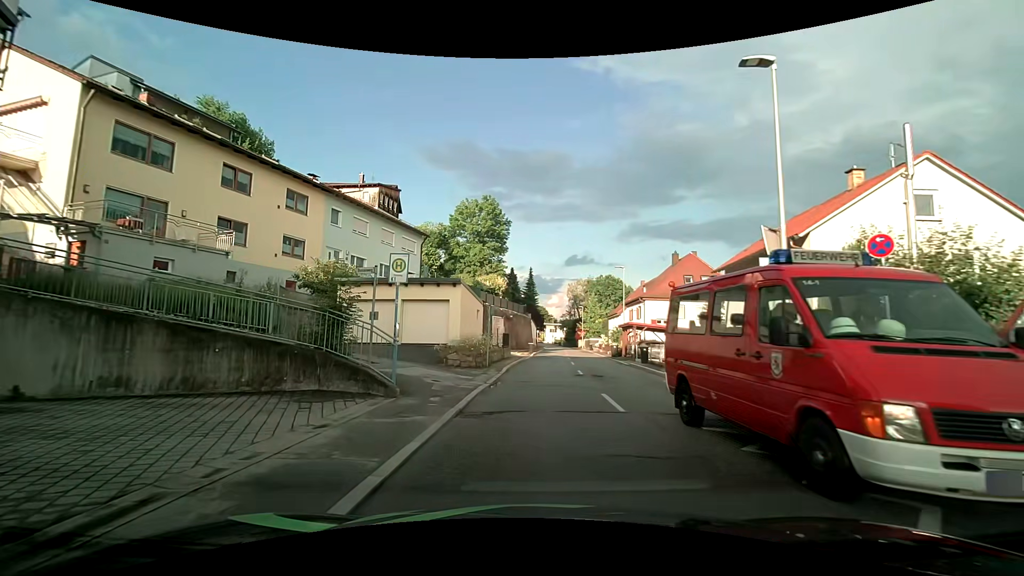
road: tertiary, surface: asphalt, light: Day
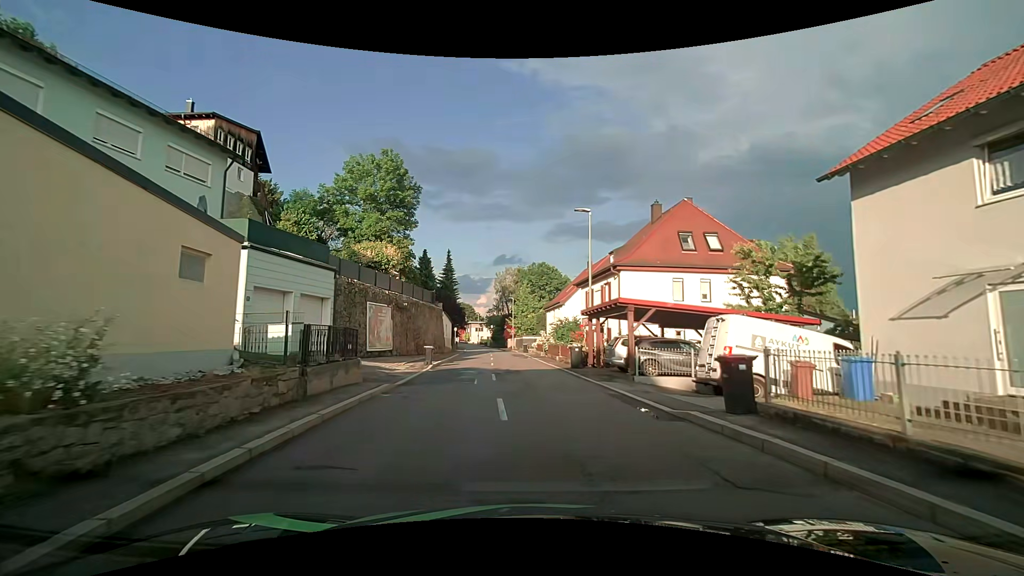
(+1.1, +19.3) m; +6°
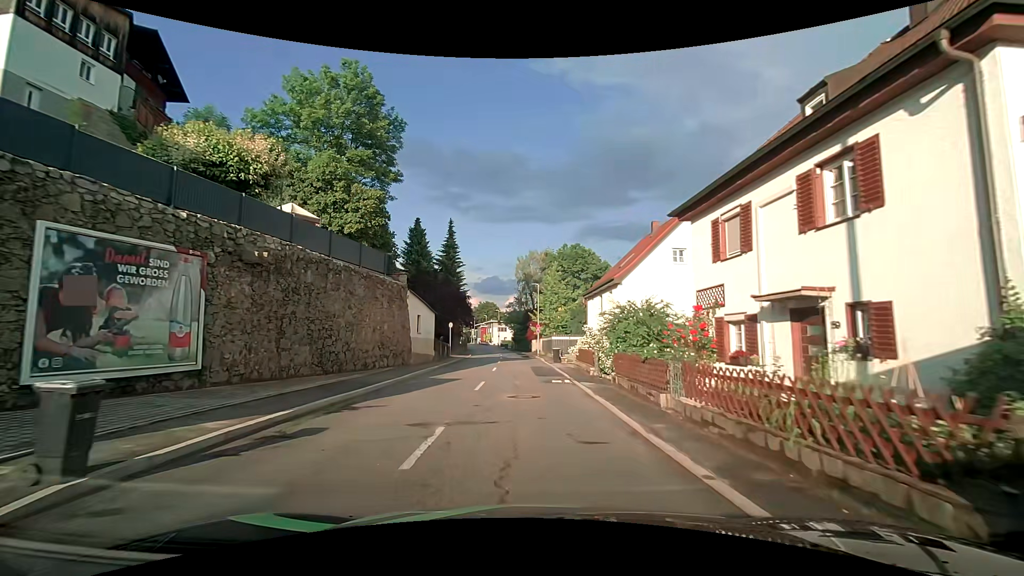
(+0.4, +21.3) m; -2°
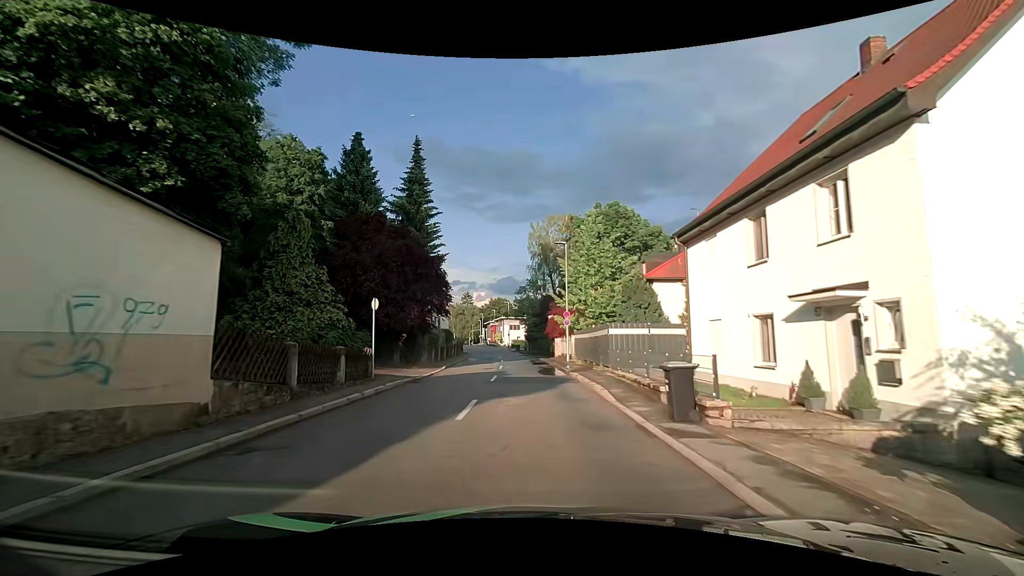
(-0.2, +24.0) m; -2°
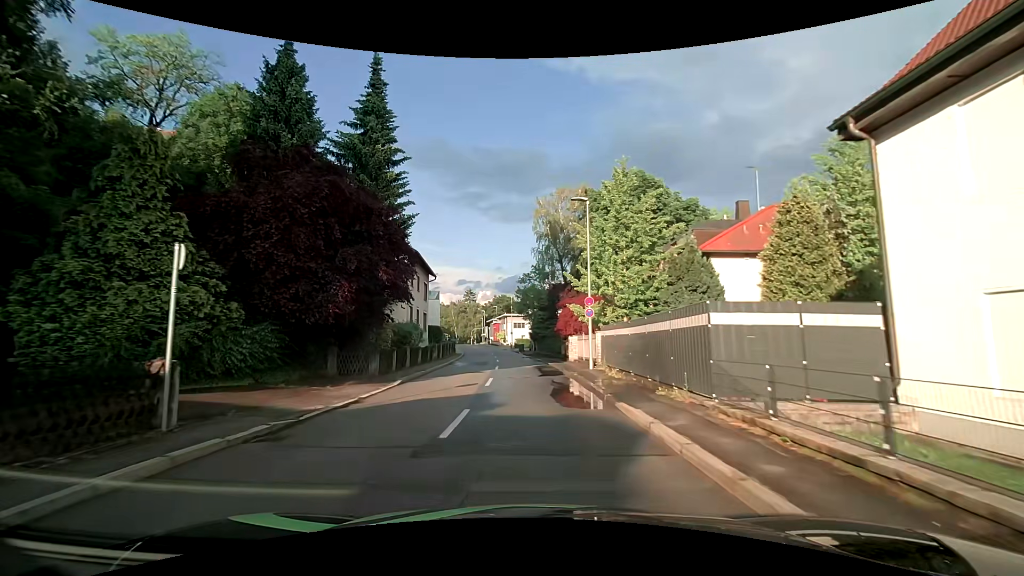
(0.0, +10.4) m; 0°
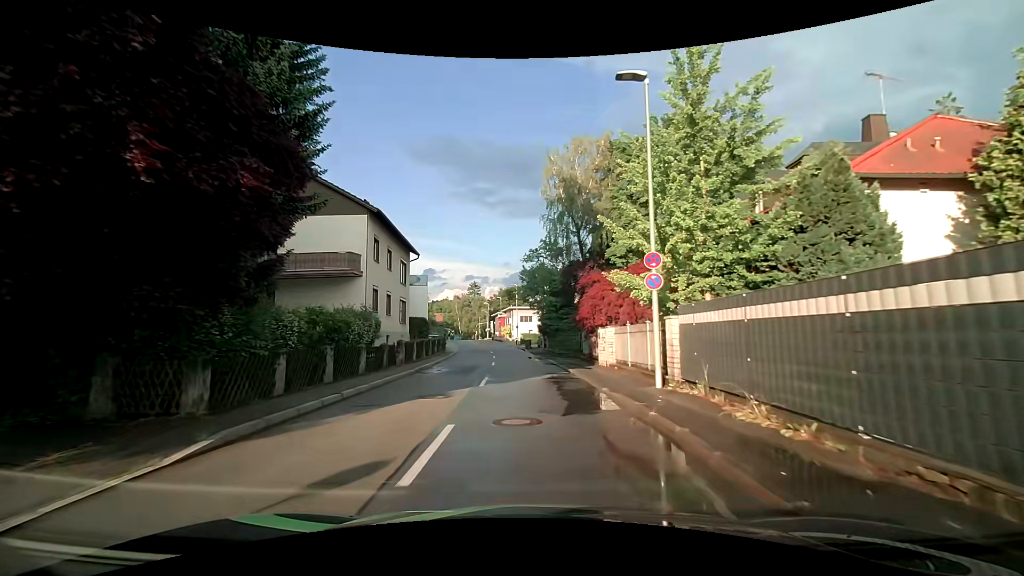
(-0.1, +10.8) m; 0°
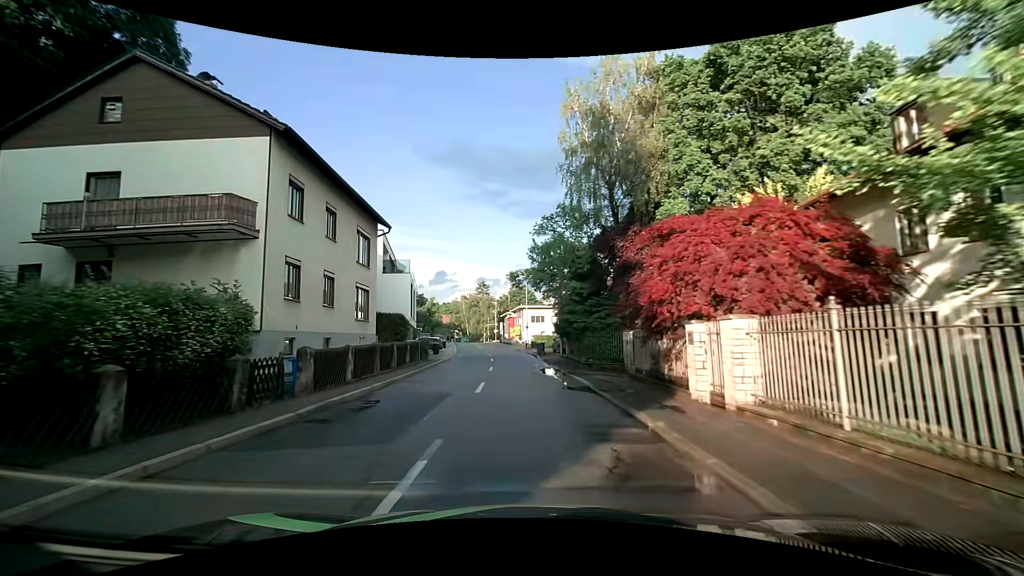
(-0.2, +11.0) m; -3°
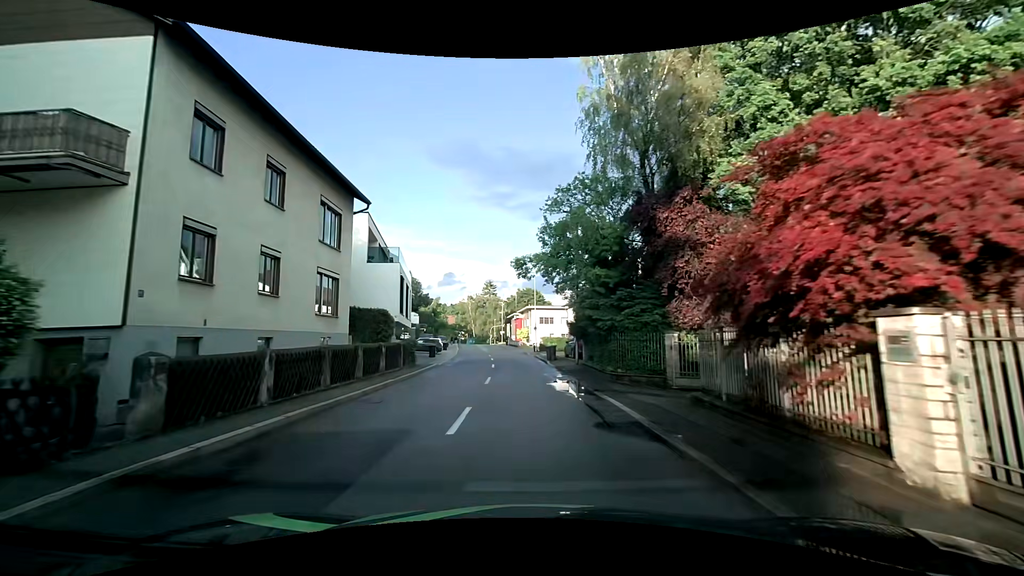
(-0.1, +5.5) m; -1°
(0, +10) (0, +20) (-1, +30) (-1, +40) (-2, +50) (-3, +60) (-5, +70) (-6, +80) (-7, +90) (-8, +100) m
